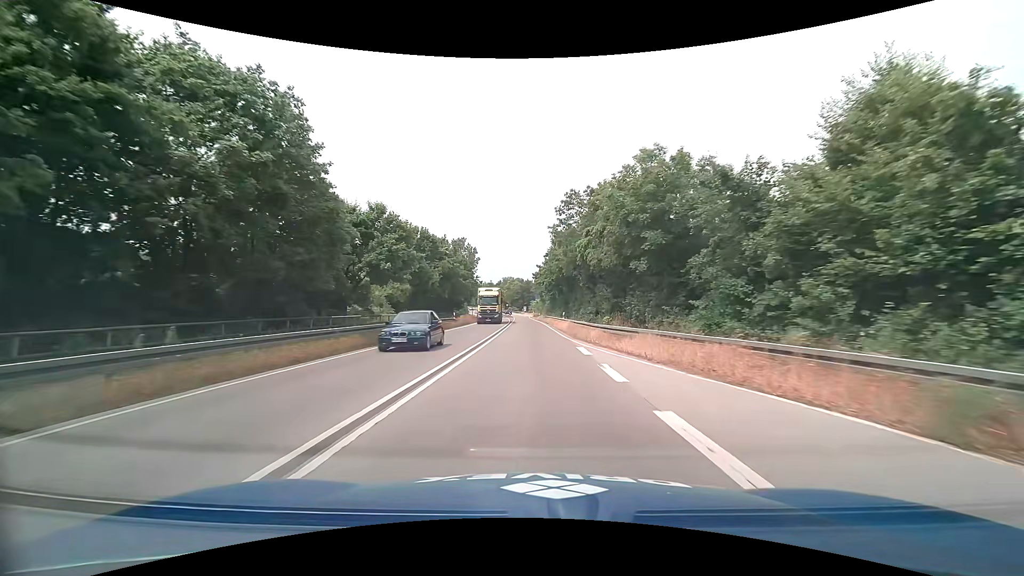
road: trunk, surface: asphalt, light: Day
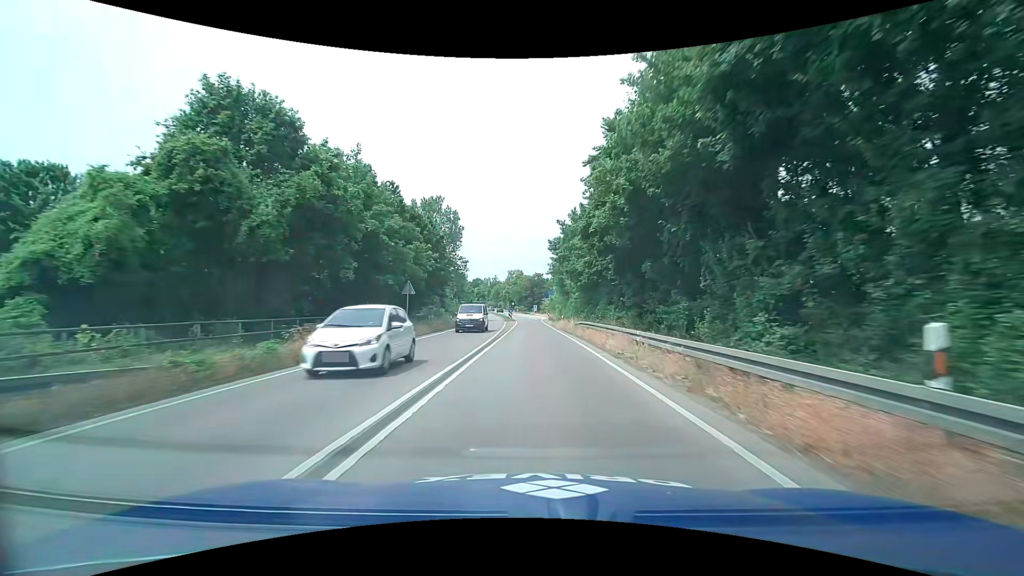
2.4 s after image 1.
(-0.4, +41.6) m; -1°
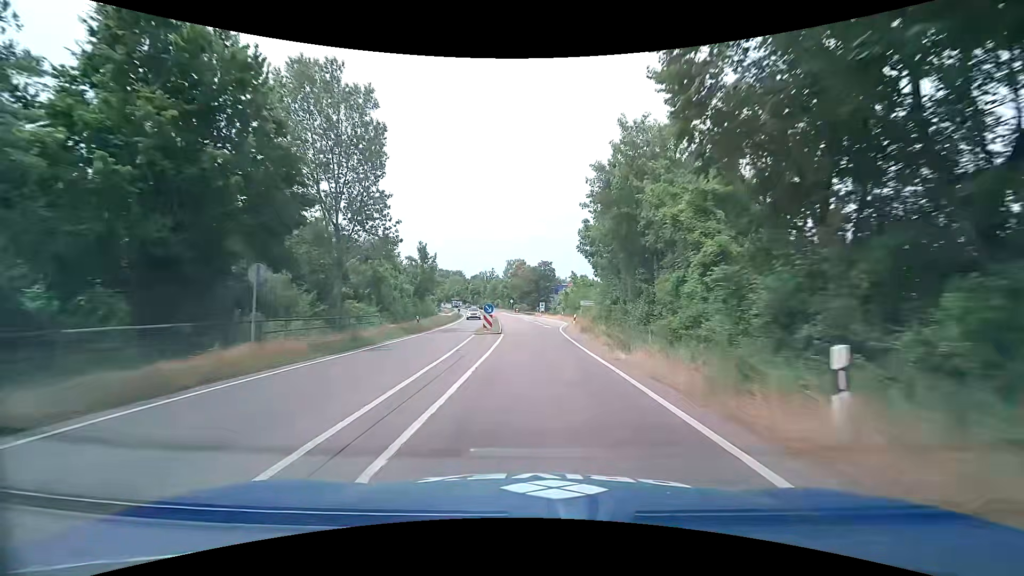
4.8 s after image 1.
(-0.2, +39.9) m; 0°
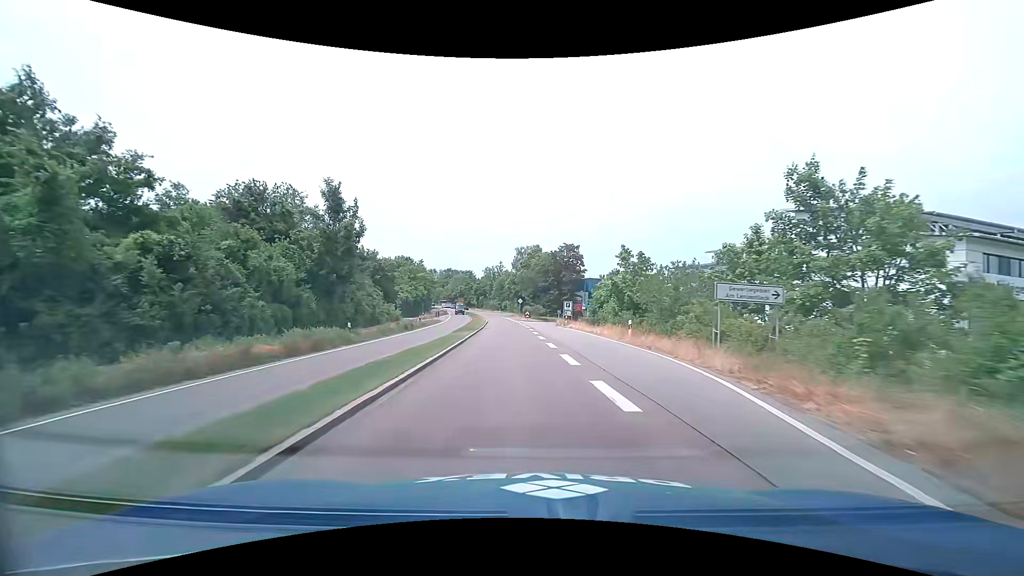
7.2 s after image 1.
(-0.3, +37.9) m; -2°
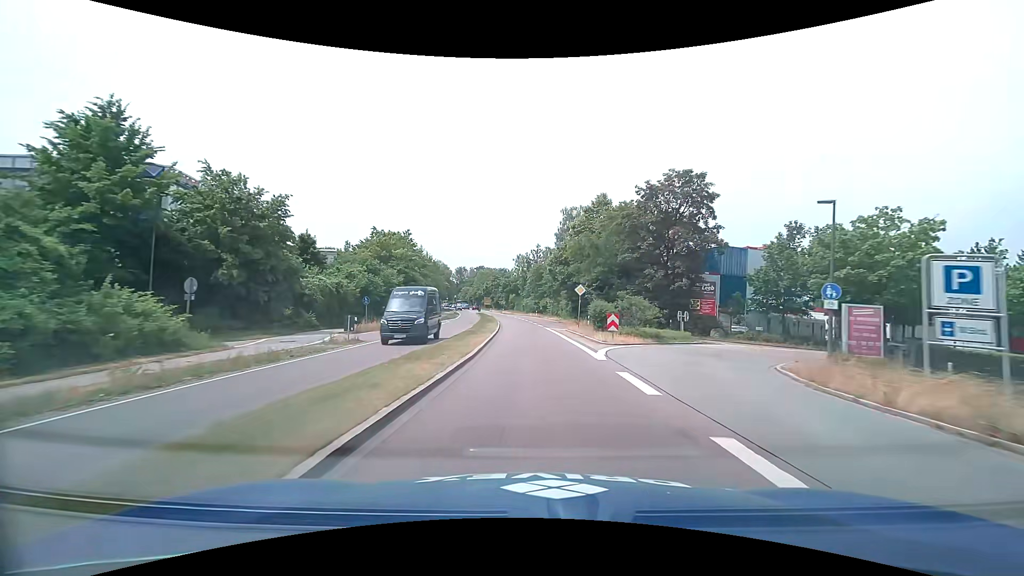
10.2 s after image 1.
(-2.3, +46.0) m; -4°
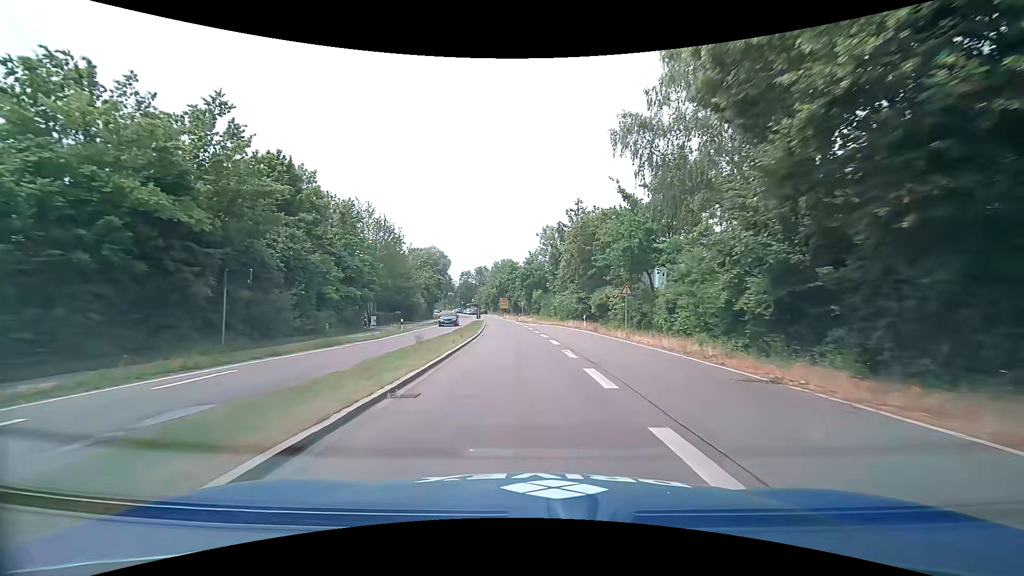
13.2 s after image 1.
(-0.8, +47.6) m; -3°
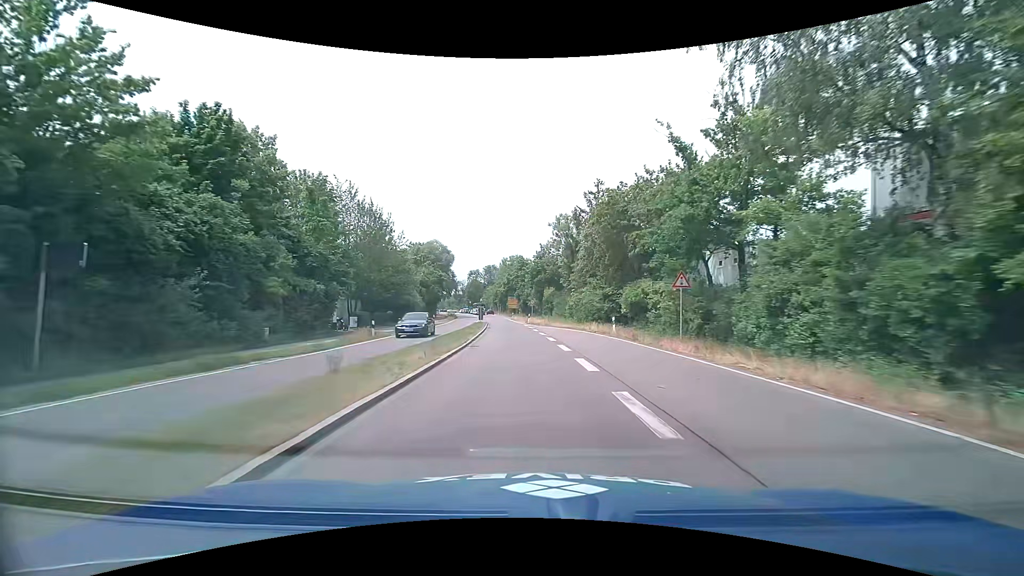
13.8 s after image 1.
(-0.1, +9.4) m; -2°
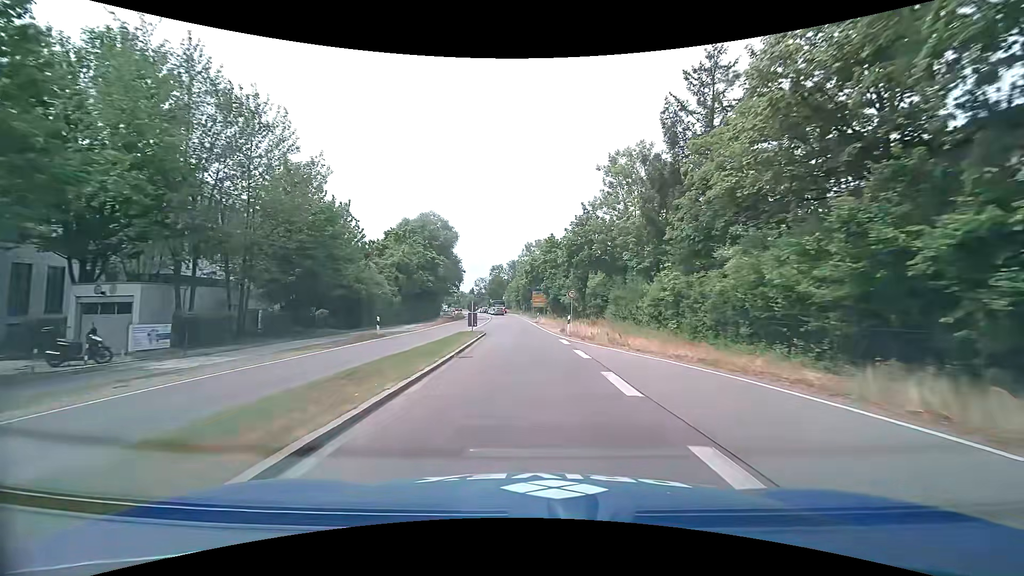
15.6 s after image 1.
(-0.7, +27.3) m; -3°
